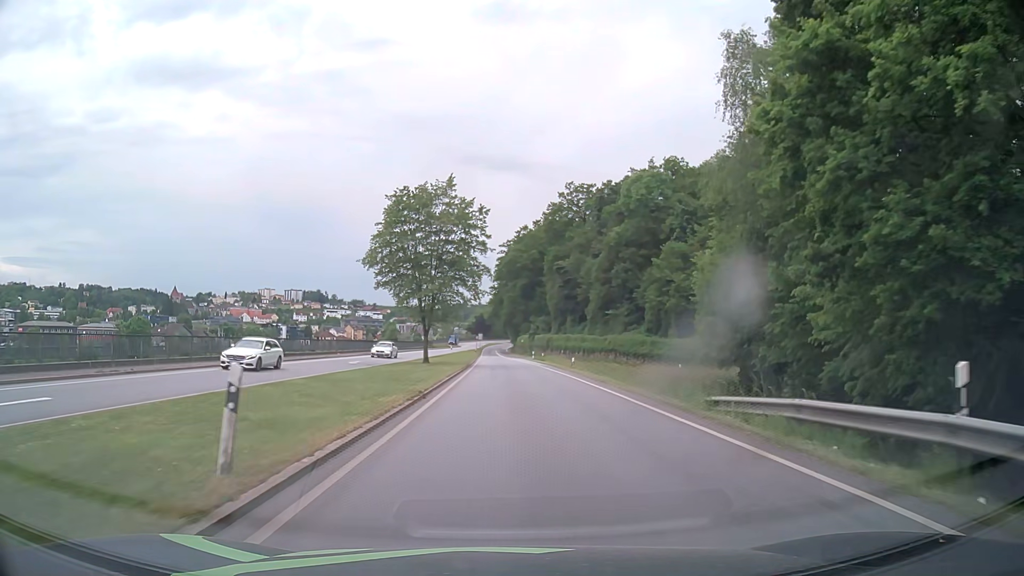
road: primary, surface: asphalt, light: Day
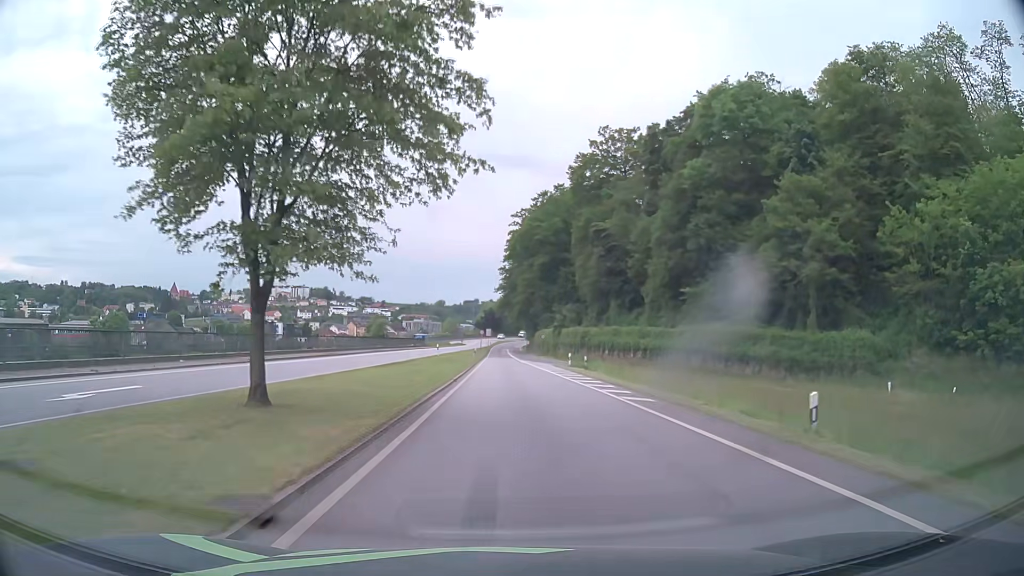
(-0.4, +32.1) m; -1°
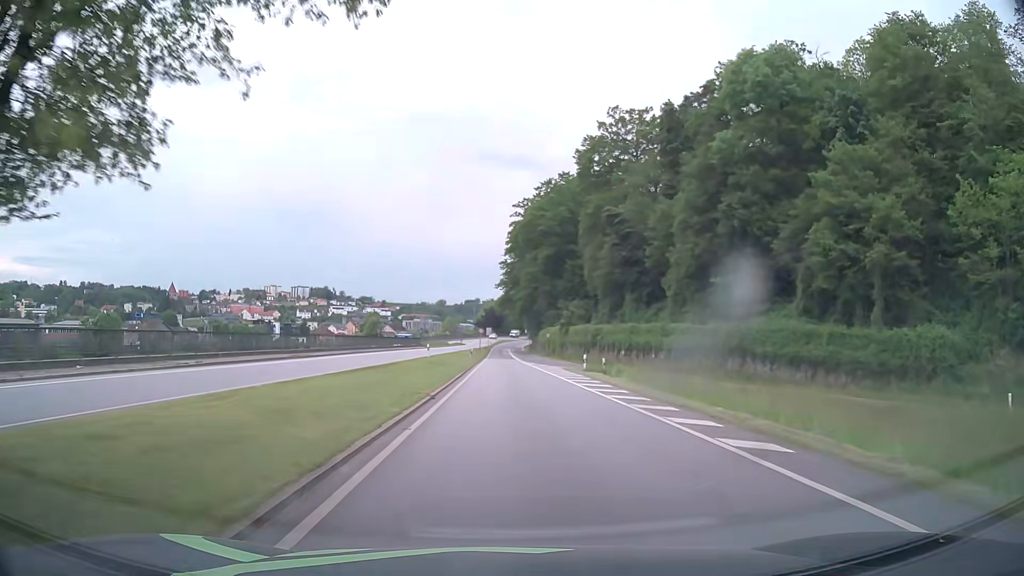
(0.0, +8.1) m; 0°
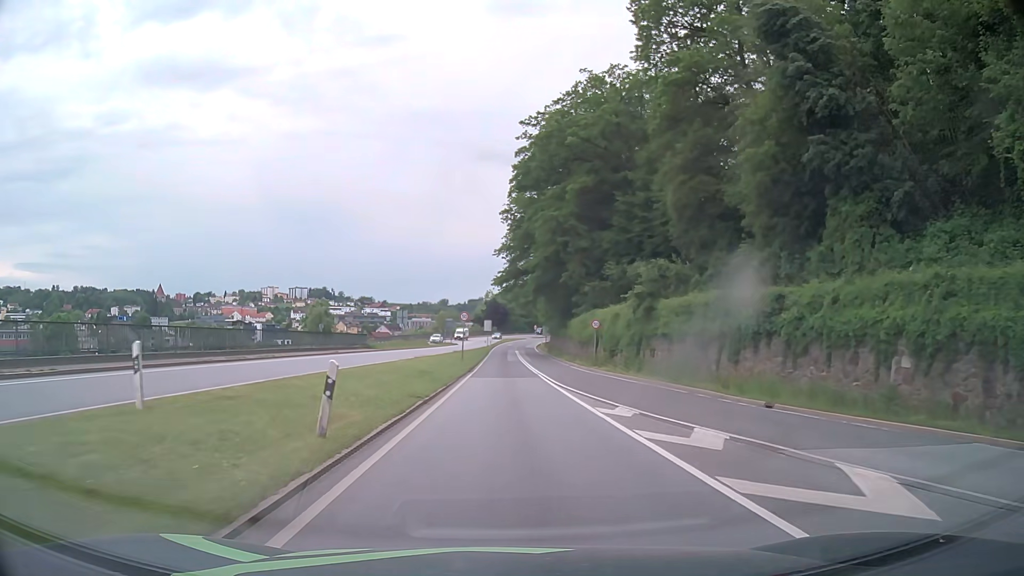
(-0.2, +40.6) m; 0°
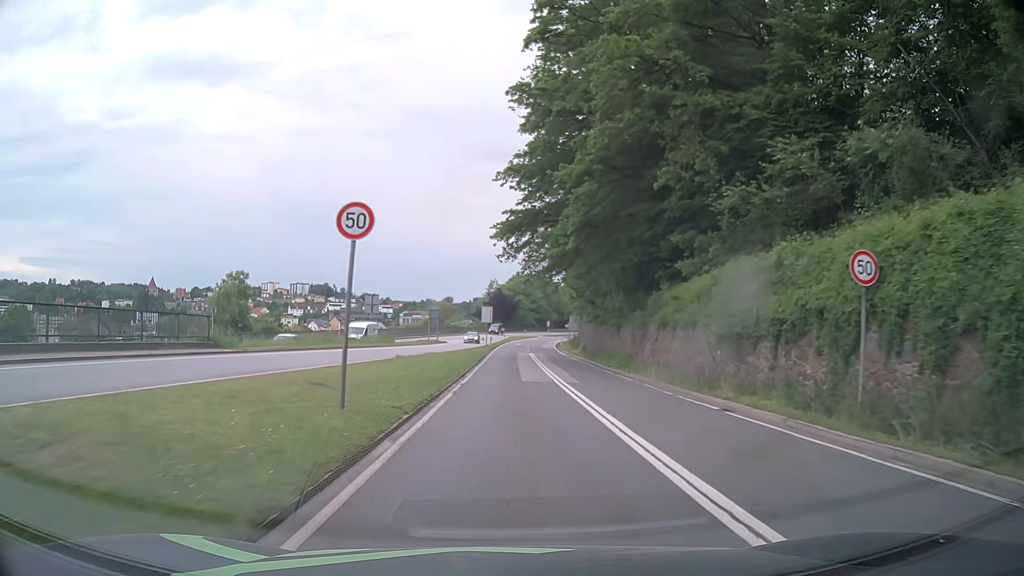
(-0.2, +32.4) m; -1°
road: primary_link
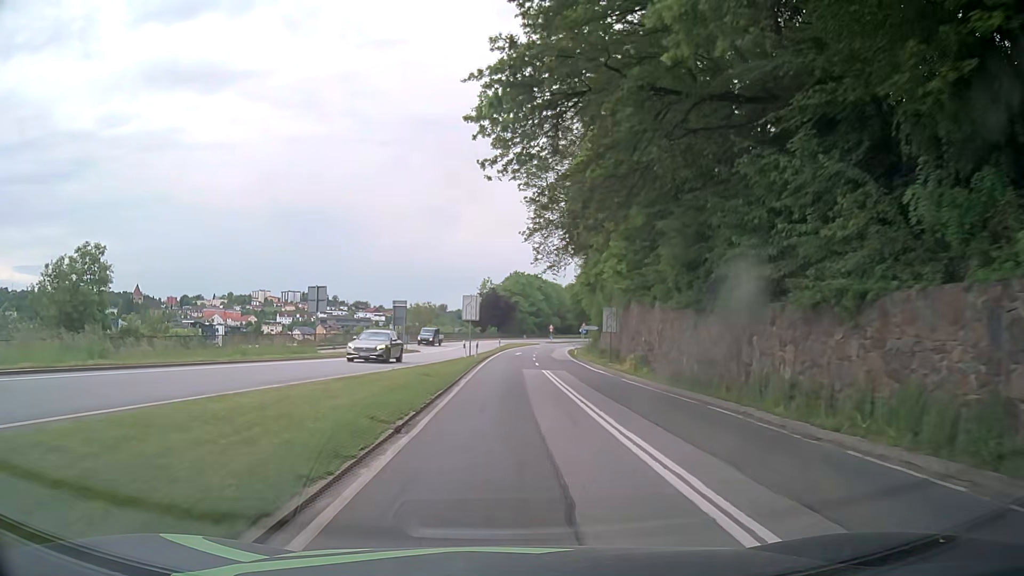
(0.0, +24.2) m; +1°
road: primary
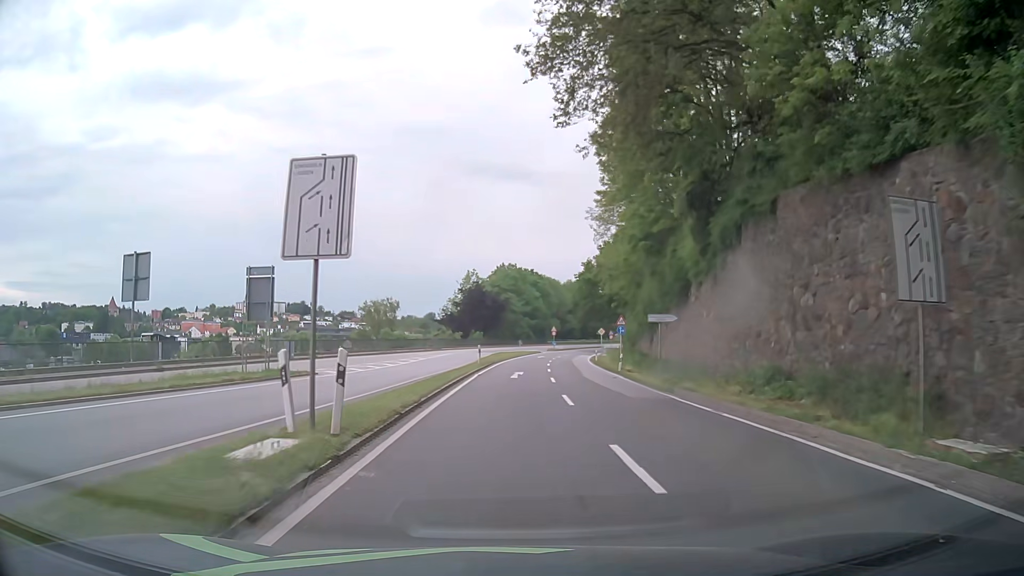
(0.0, +31.9) m; +1°
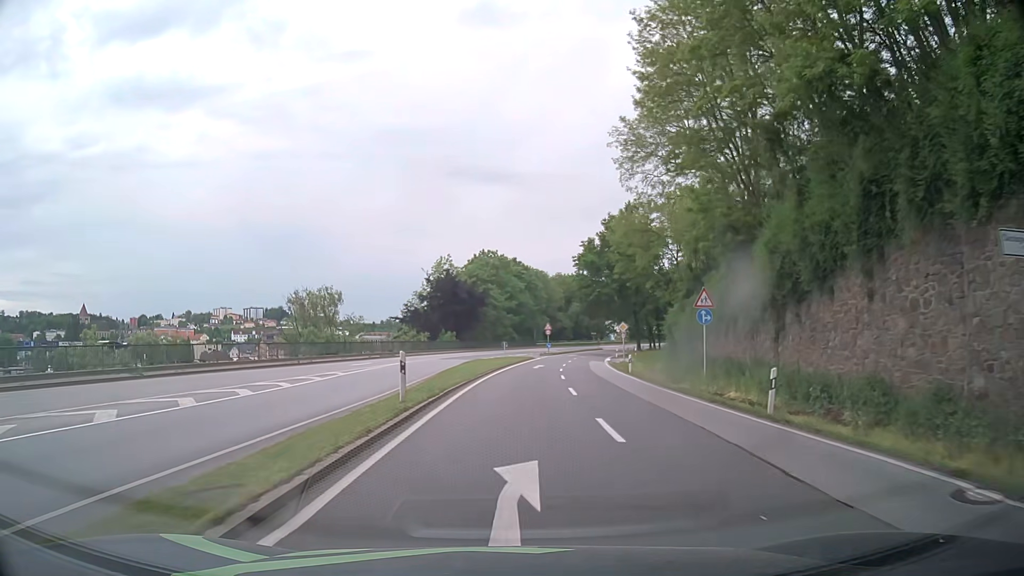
(0.0, +23.9) m; 0°
